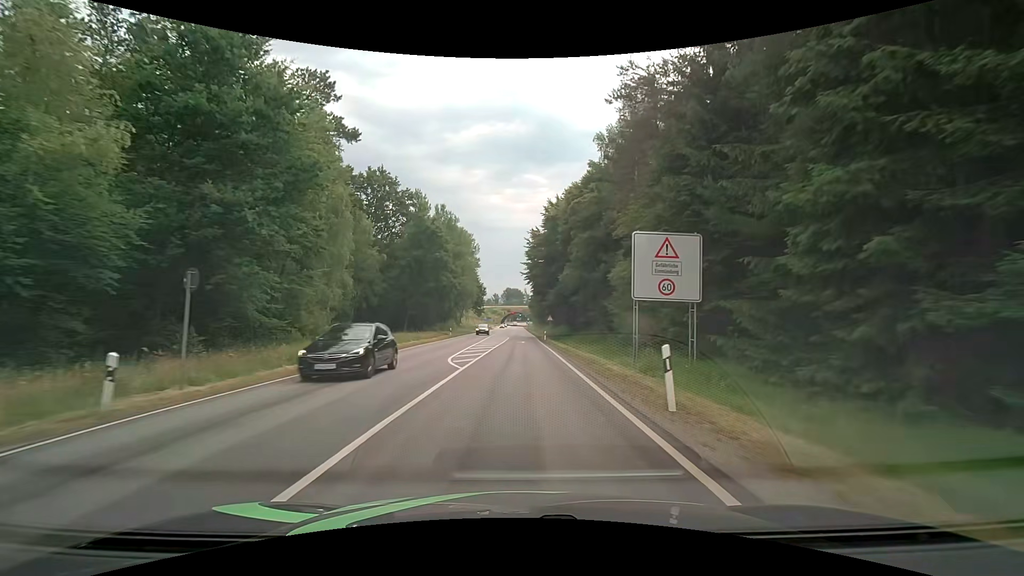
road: secondary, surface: asphalt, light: Day
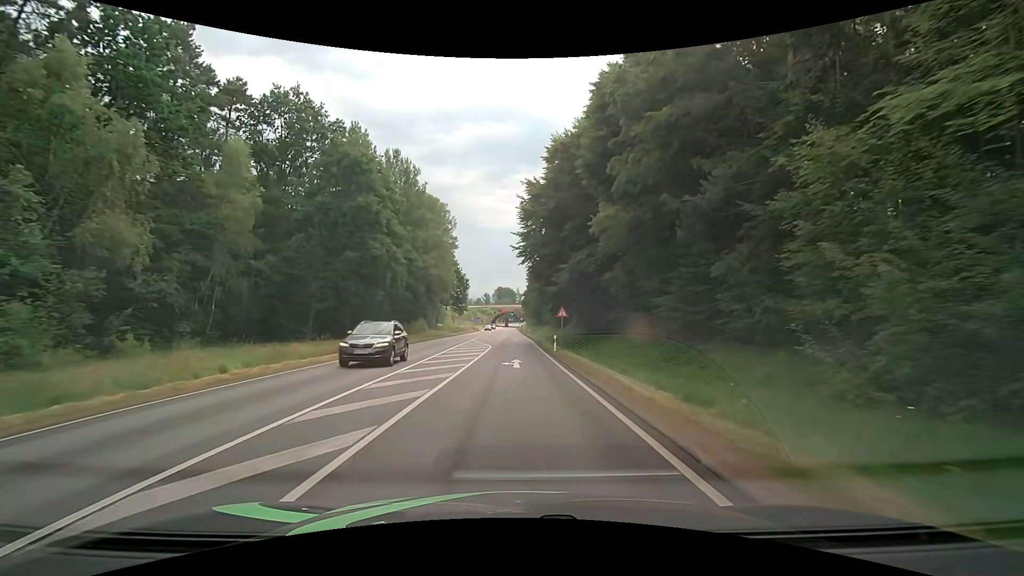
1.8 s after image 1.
(+0.3, +26.0) m; +1°
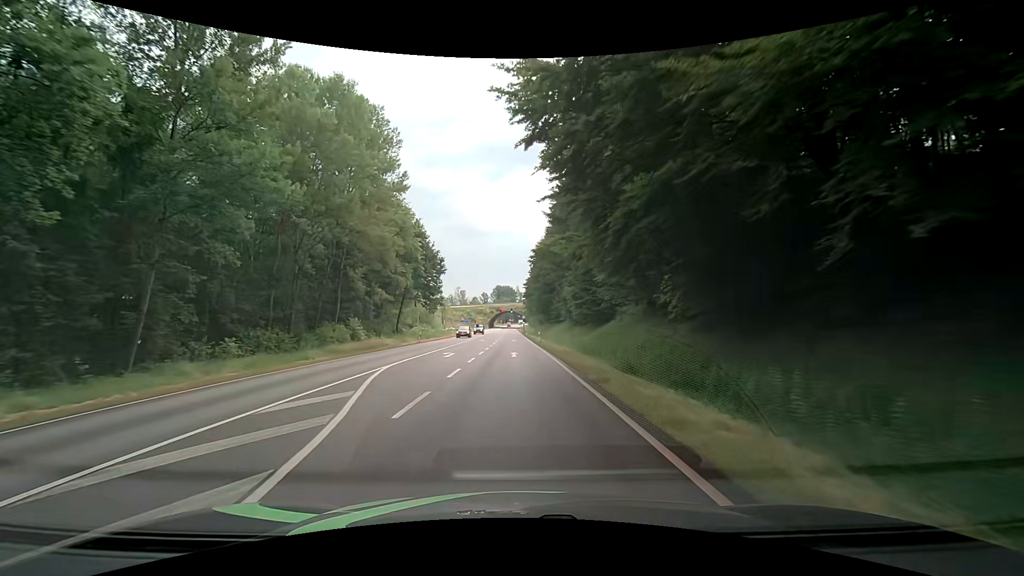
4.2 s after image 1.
(0.0, +34.5) m; 0°
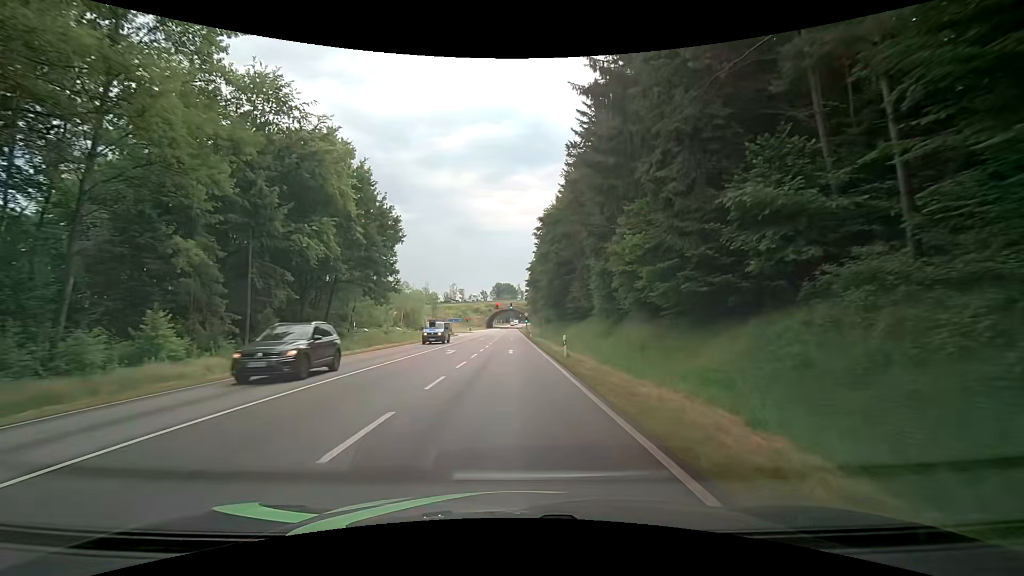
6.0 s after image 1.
(+0.1, +26.4) m; 0°
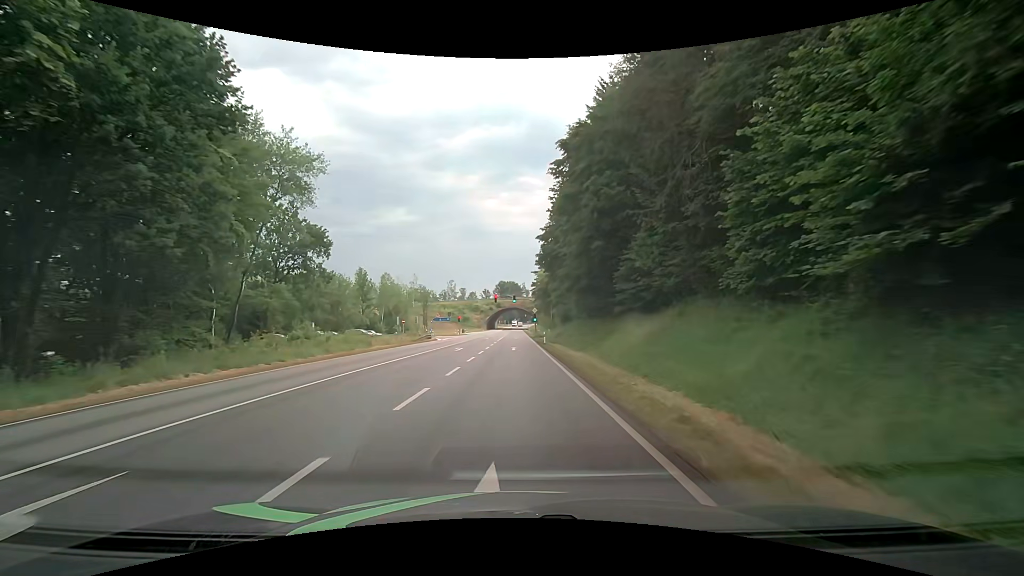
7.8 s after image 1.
(-0.3, +26.9) m; -1°
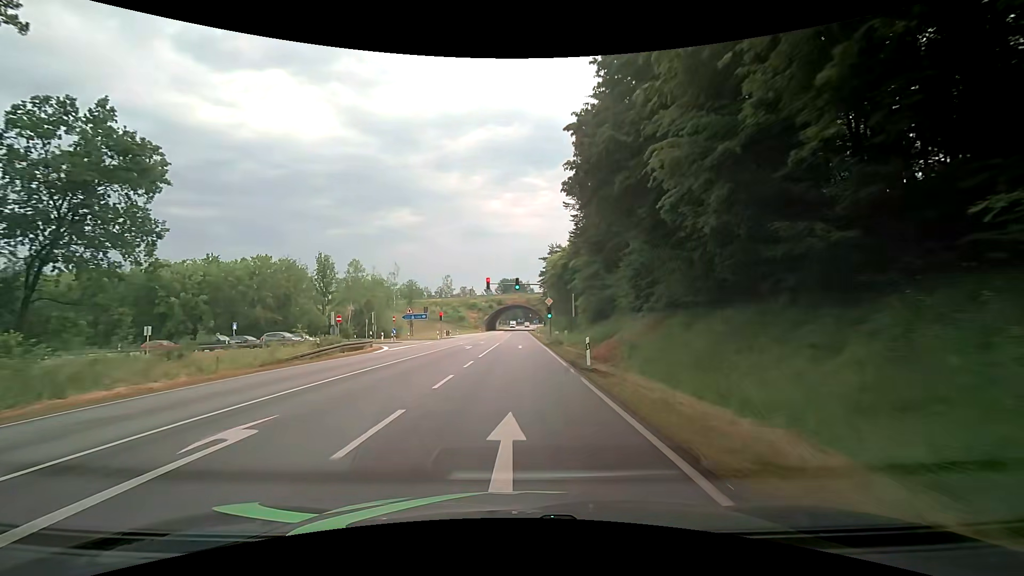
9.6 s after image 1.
(+0.1, +27.0) m; 0°
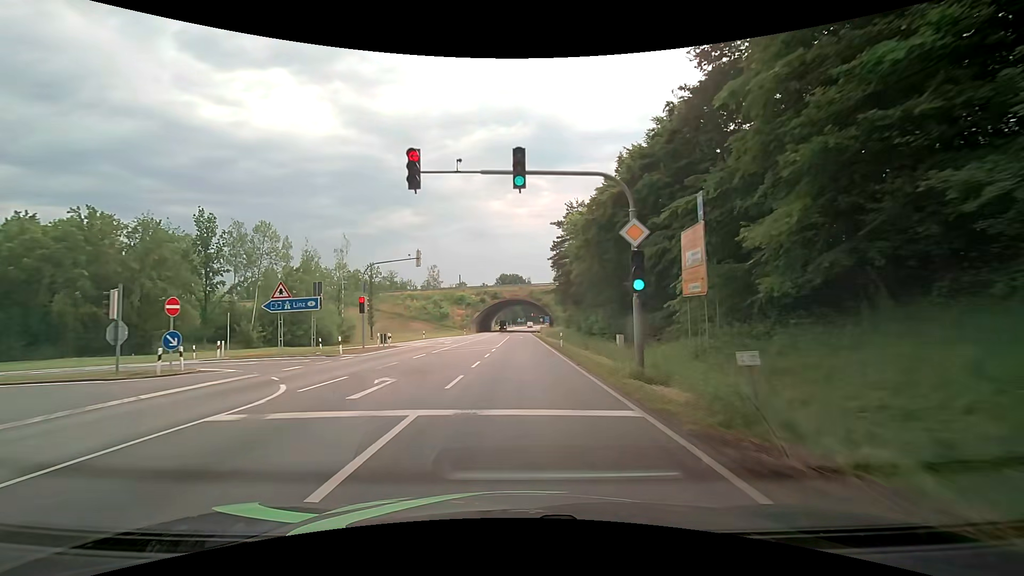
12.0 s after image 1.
(-0.1, +35.5) m; 0°
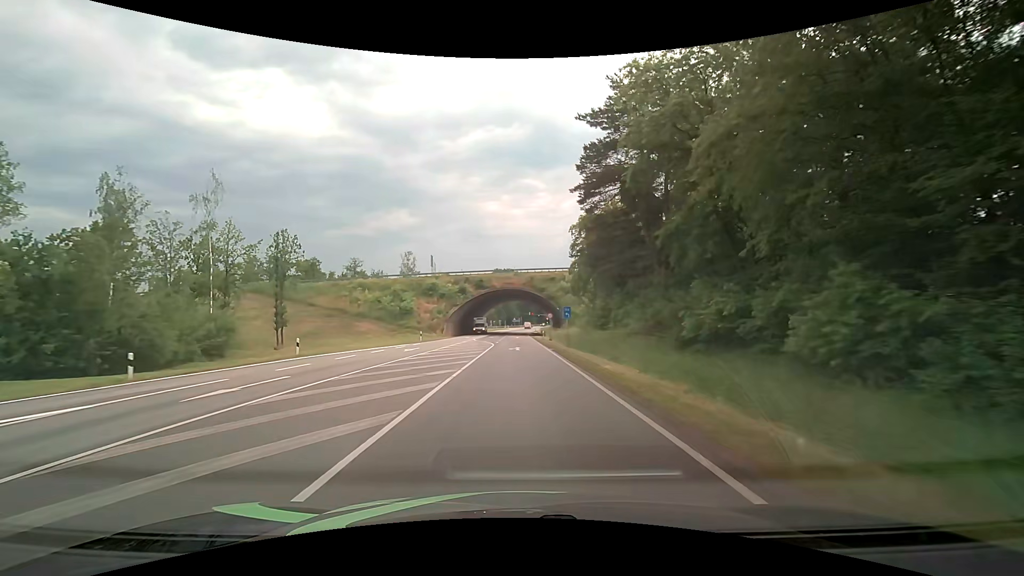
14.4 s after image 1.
(+0.4, +34.9) m; +1°
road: primary
(0, +10) (0, +20) (0, +30) (0, +40) (0, +50) (0, +60) (0, +70) (0, +80) (0, +90) (0, +100) m
